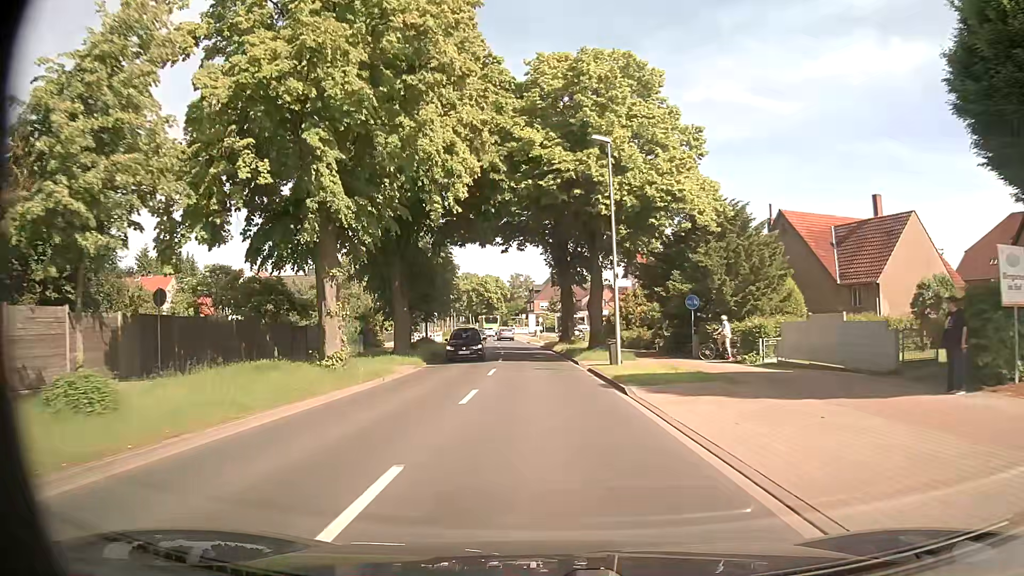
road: secondary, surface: asphalt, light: Day
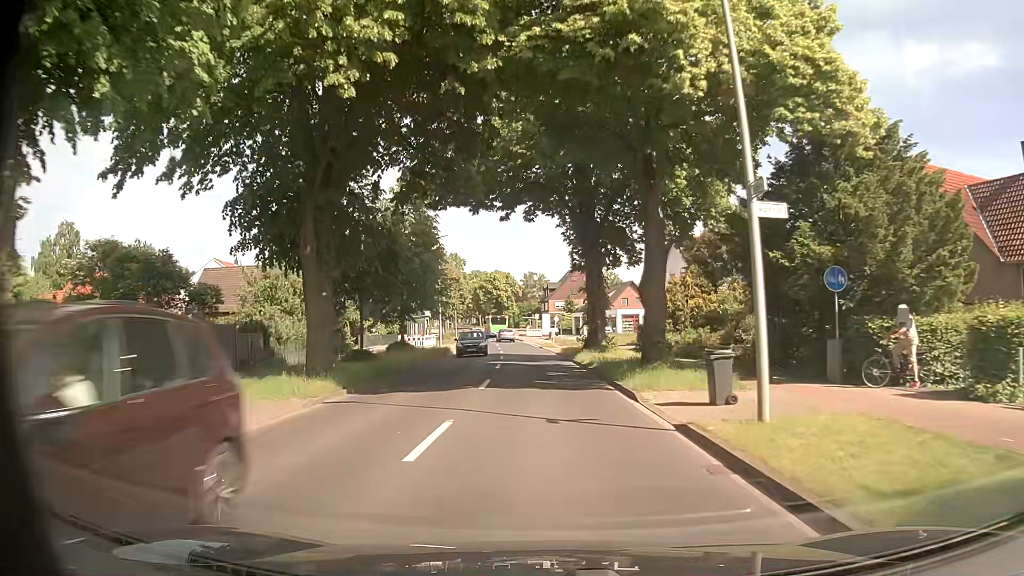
(0.0, +14.2) m; -1°
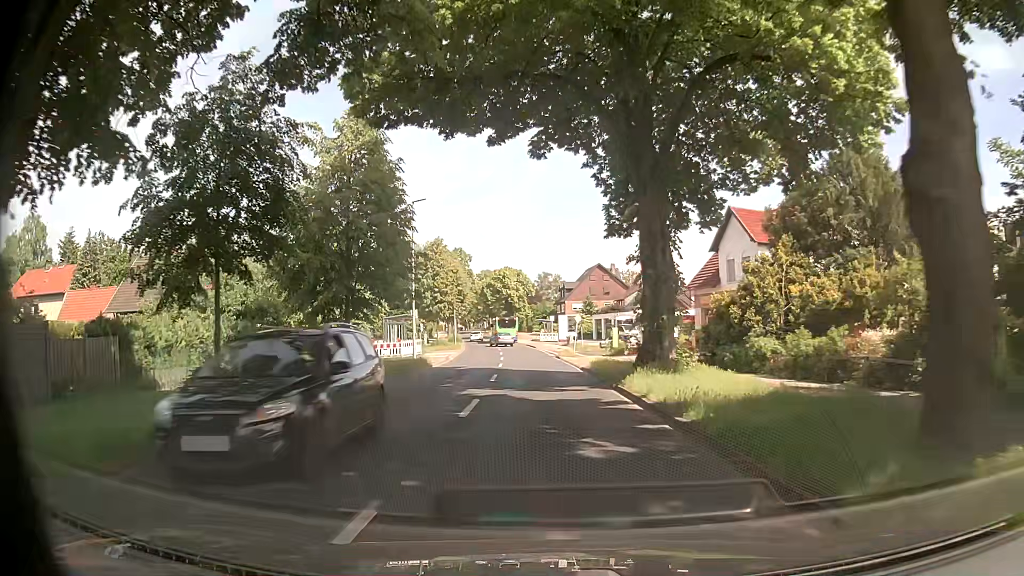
(-0.1, +14.1) m; -1°
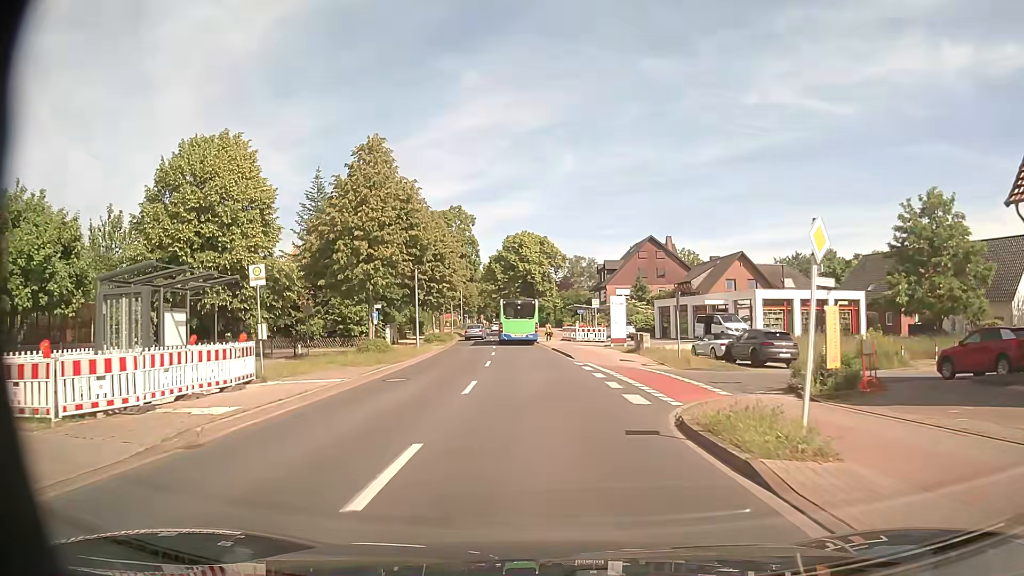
(-0.8, +33.3) m; -3°
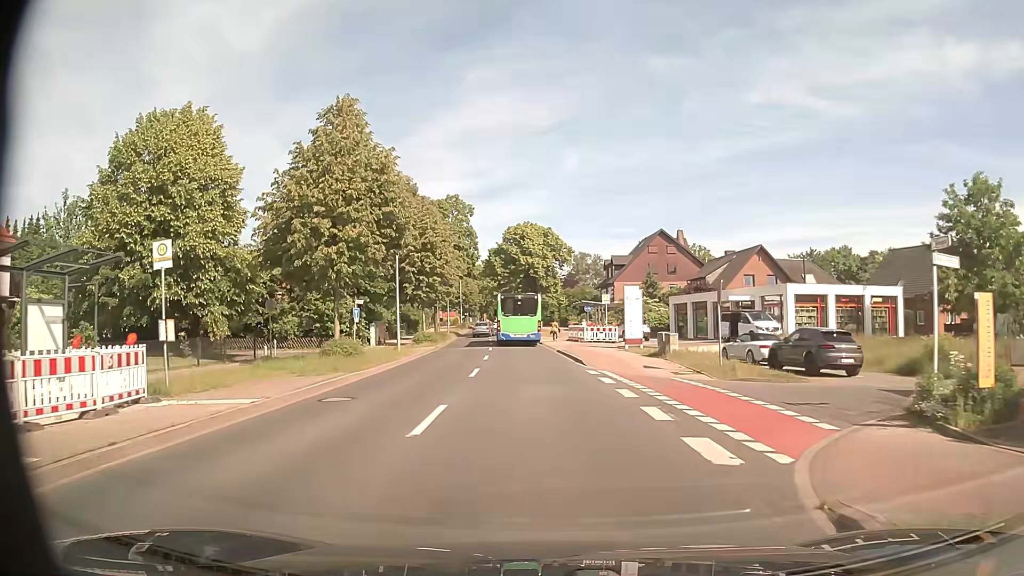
(0.0, +5.7) m; 0°
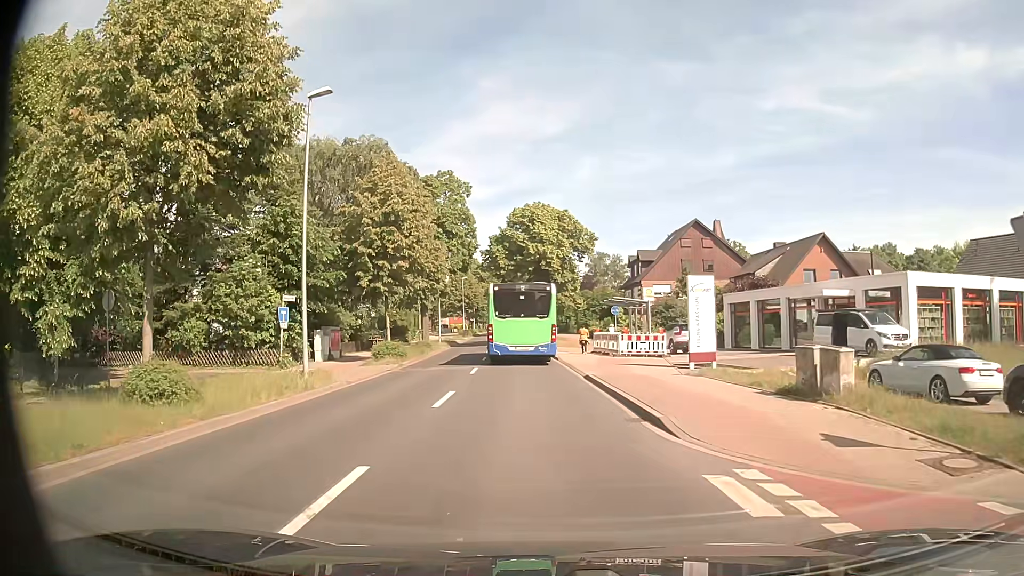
(-0.1, +13.6) m; -1°
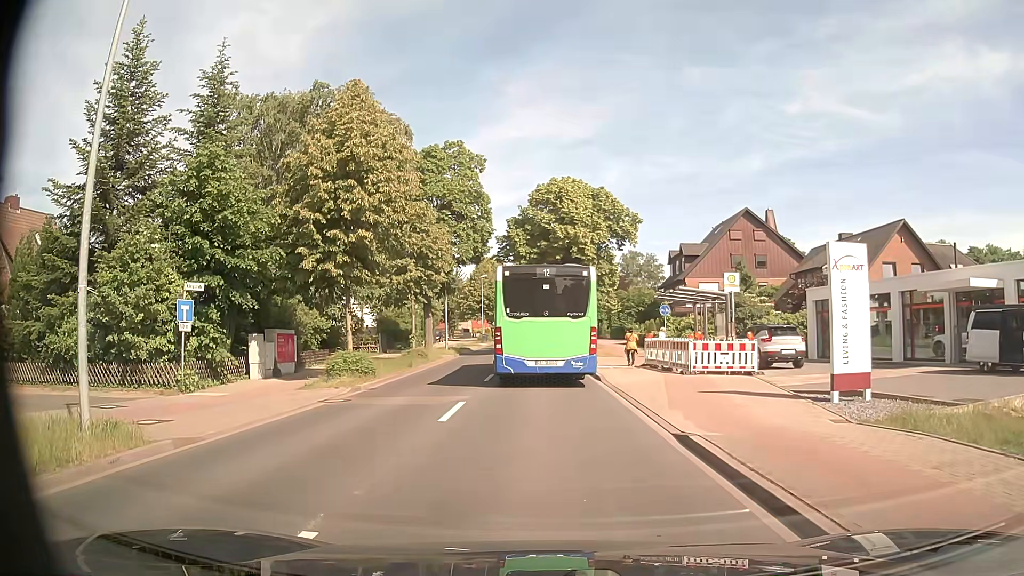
(-0.2, +9.9) m; -3°
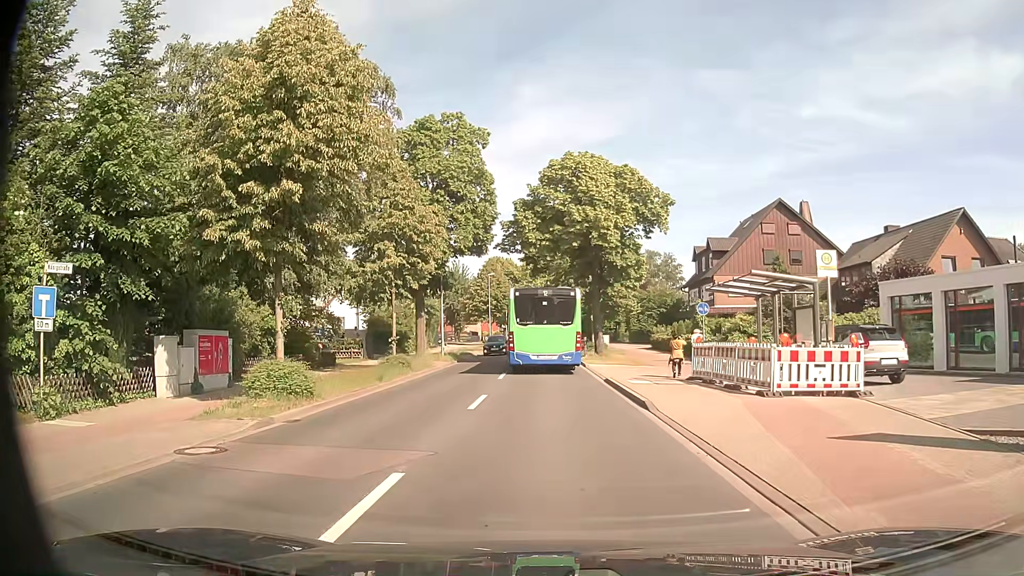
(+0.1, +7.1) m; 0°
(0, +10) (0, +20) (-1, +30) (-1, +40) (-1, +50) (-1, +60) (-1, +70) (-1, +80) (-1, +90) (-1, +100) m
